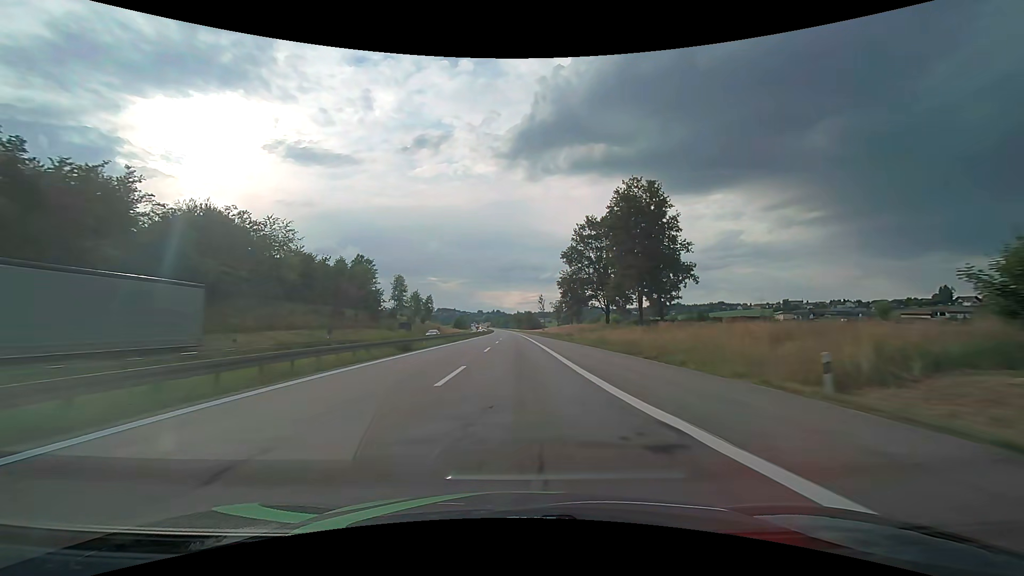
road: motorway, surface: asphalt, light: Day
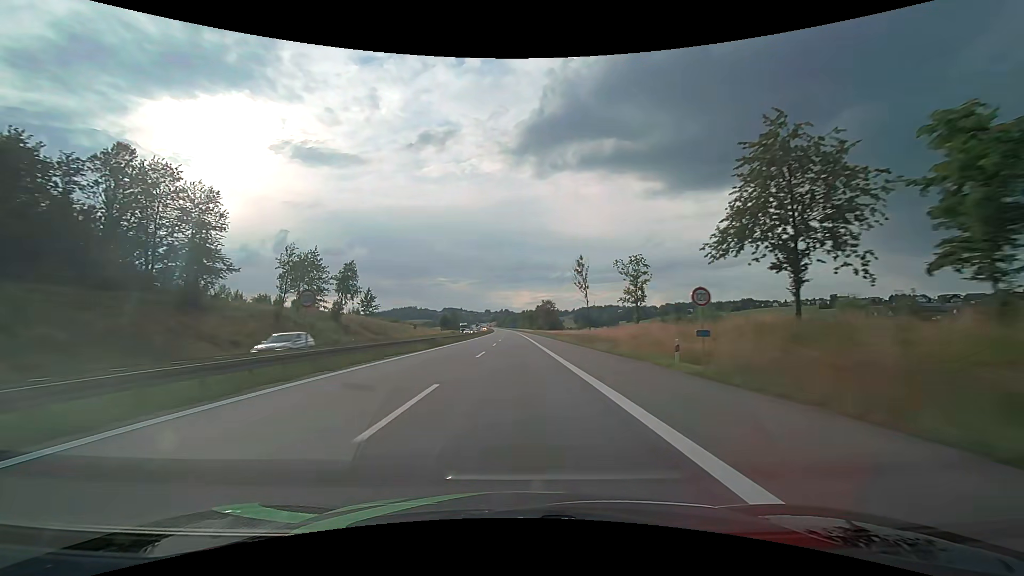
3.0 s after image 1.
(-0.7, +95.0) m; -1°
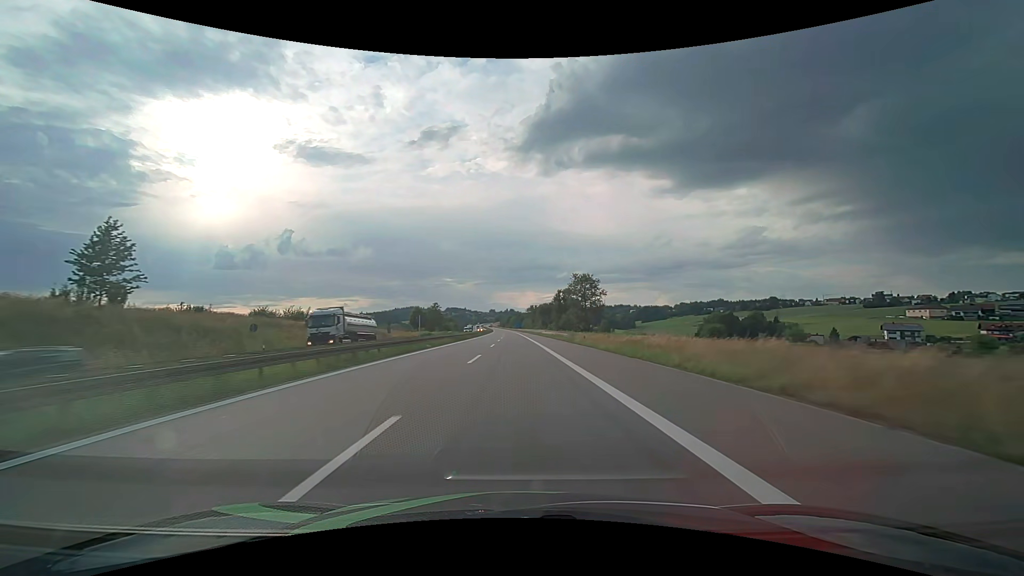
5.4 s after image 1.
(-0.5, +76.0) m; -1°
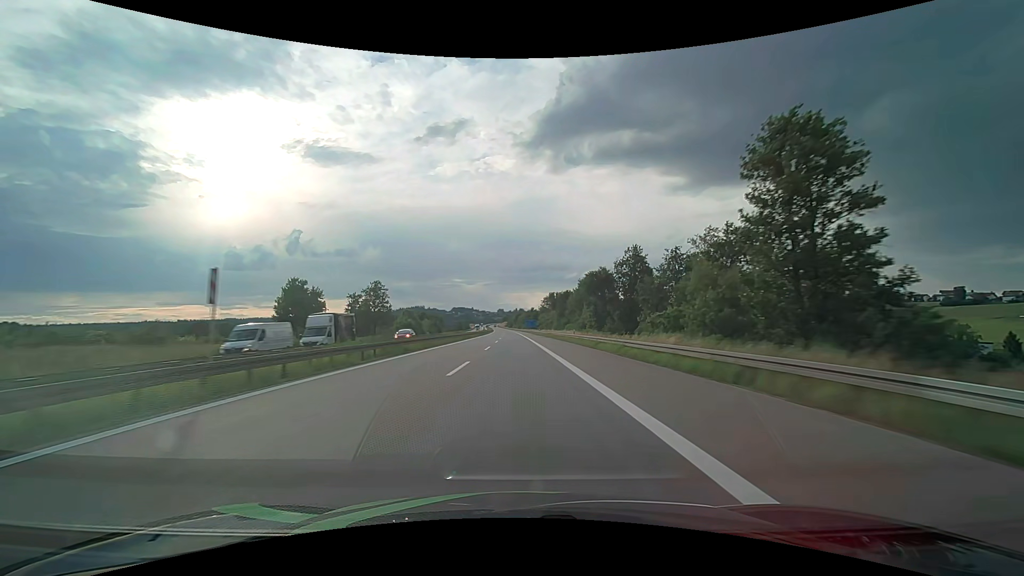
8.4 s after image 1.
(-0.8, +95.0) m; -1°
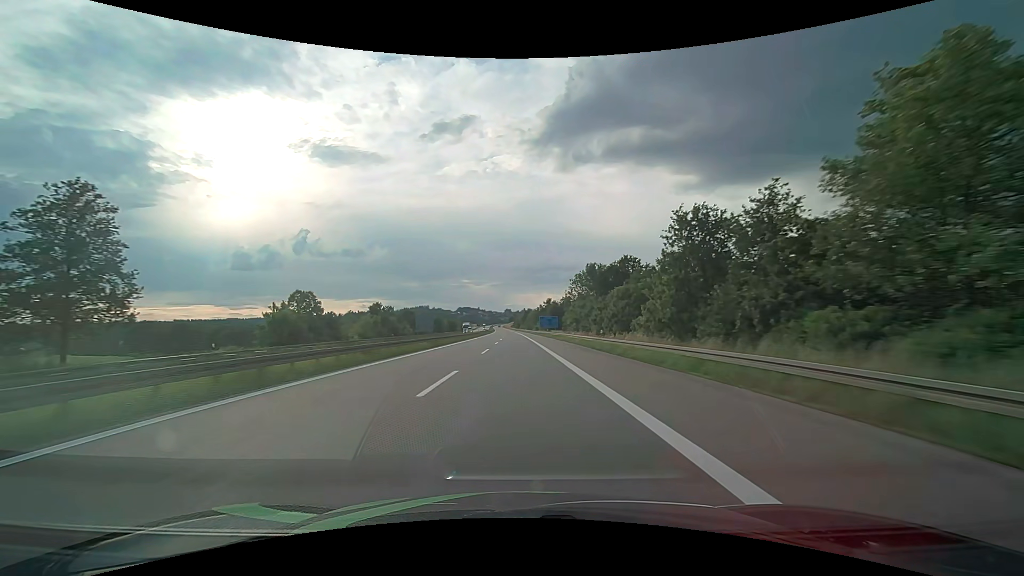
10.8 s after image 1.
(-0.8, +76.0) m; -1°
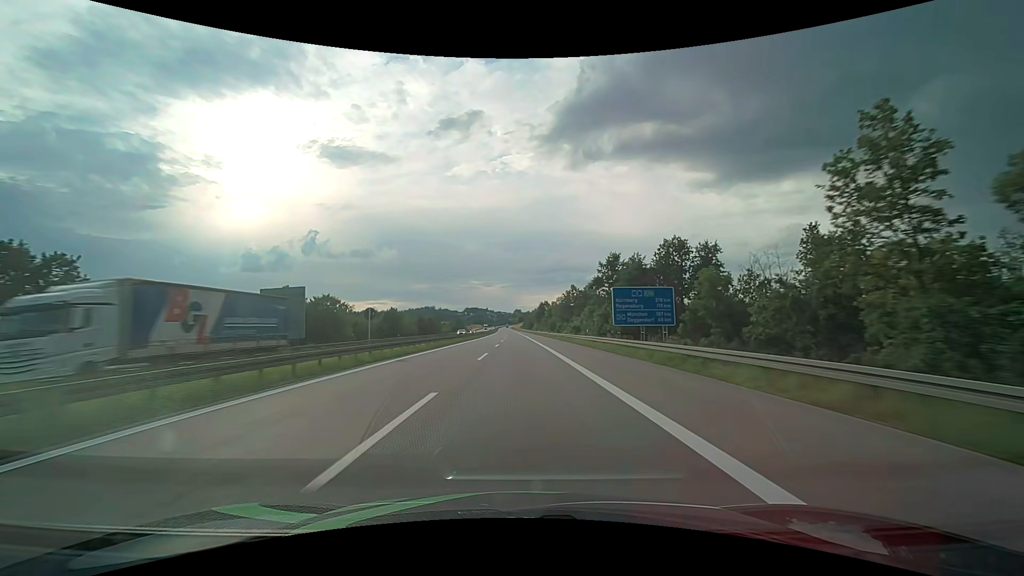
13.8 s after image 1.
(-0.9, +95.0) m; -1°
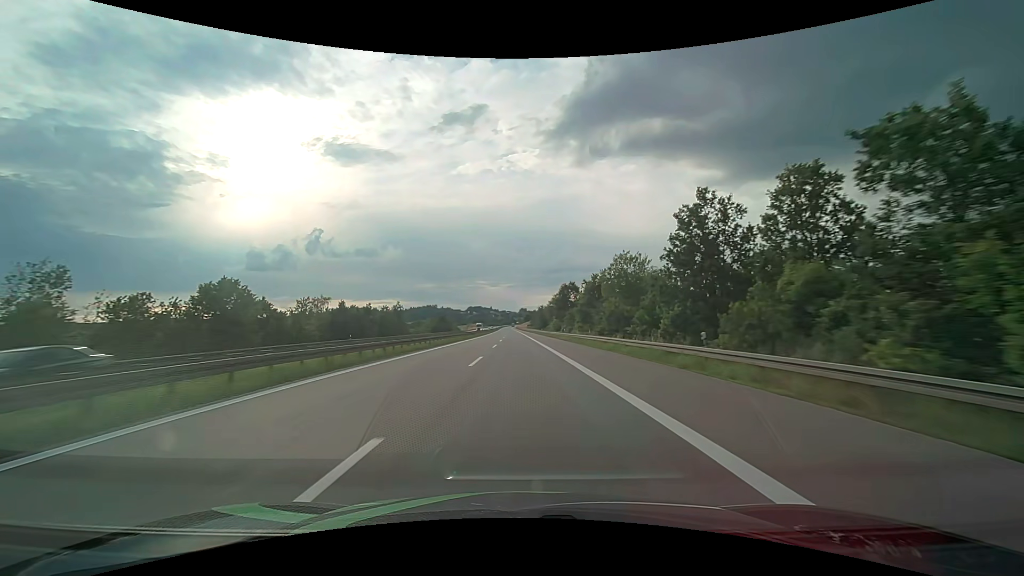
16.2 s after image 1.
(-0.4, +76.0) m; -1°
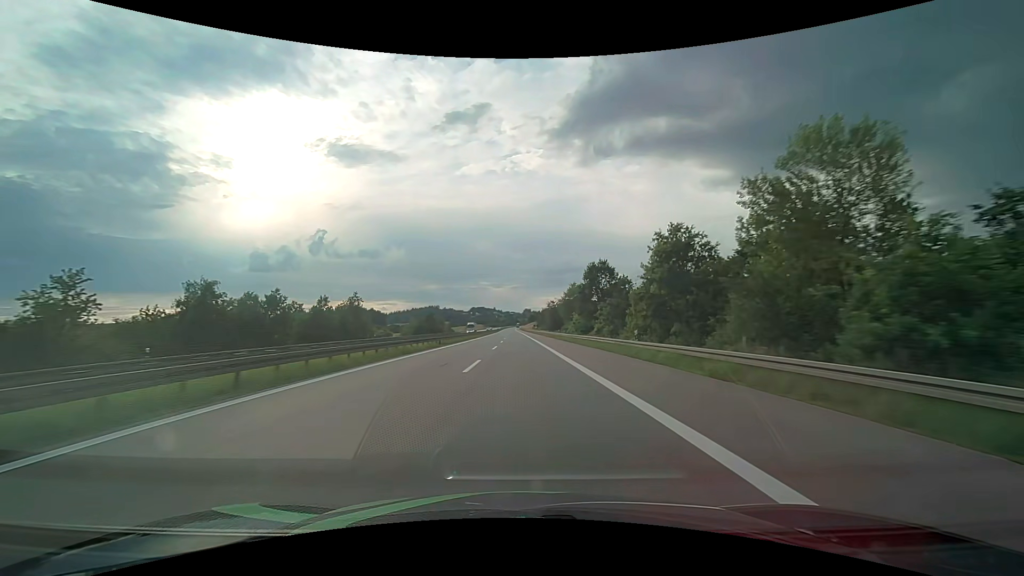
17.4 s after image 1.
(-0.2, +38.0) m; -1°
(0, +10) (0, +20) (0, +30) (0, +40) (0, +50) (0, +60) (0, +70) (0, +80) (0, +90) (-1, +100) m
